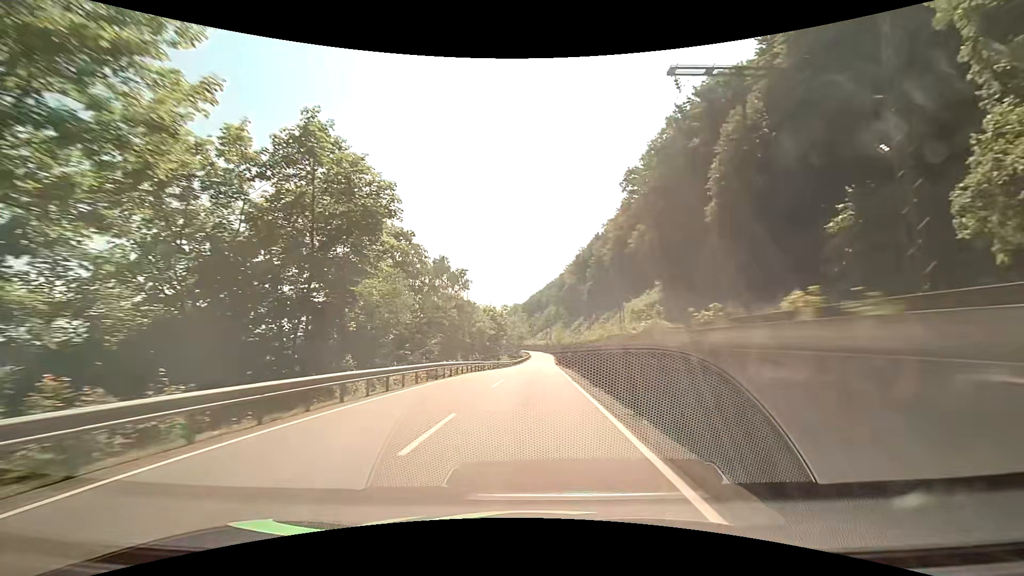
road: primary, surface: asphalt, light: Day
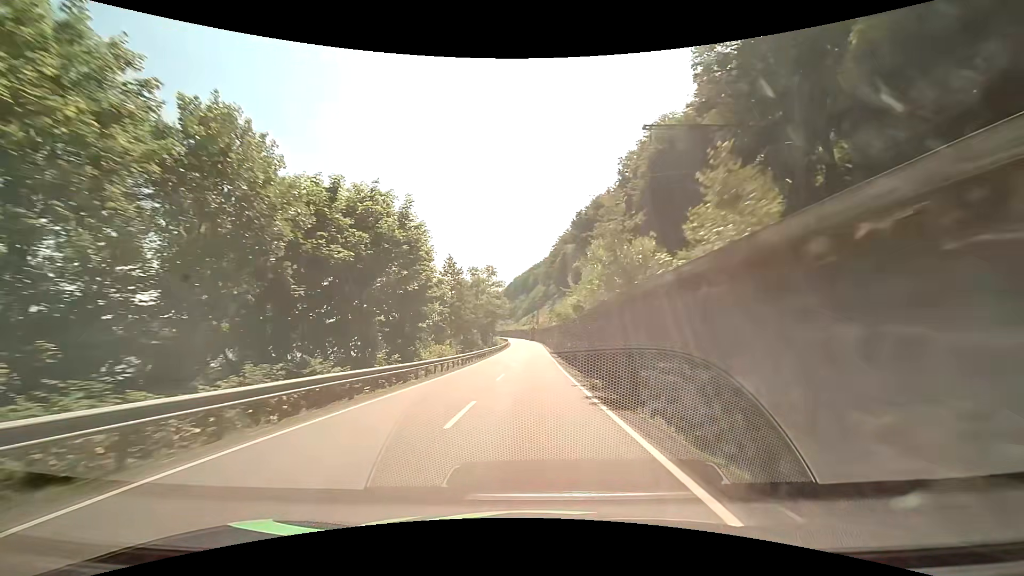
(+1.3, +57.9) m; +2°
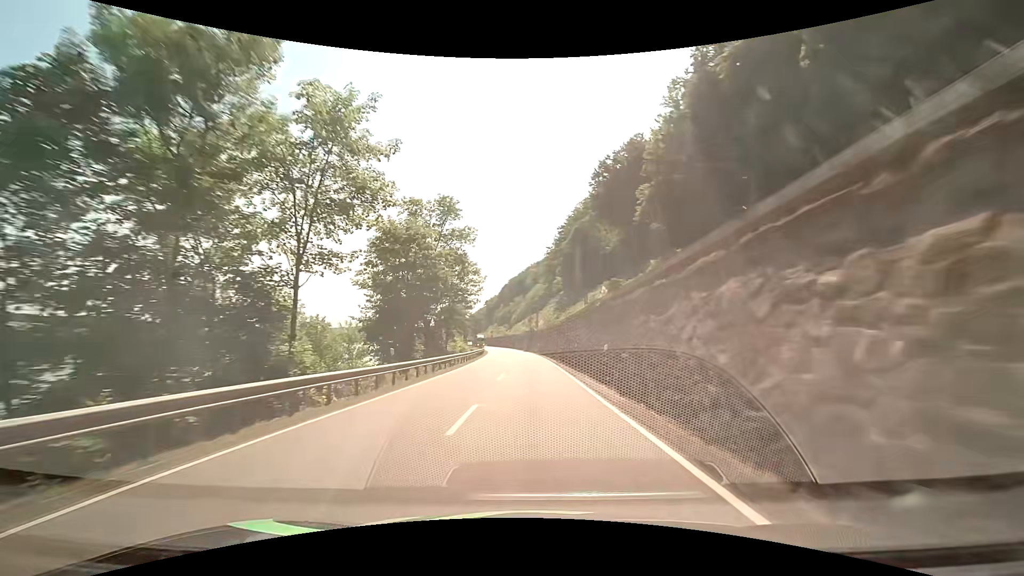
(+0.2, +60.1) m; +1°
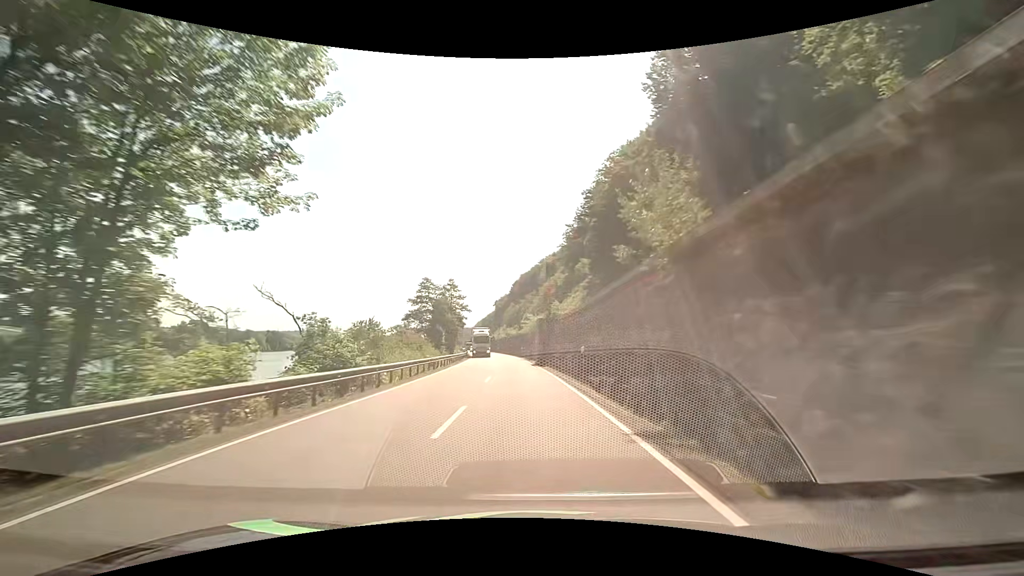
(-0.4, +48.4) m; -1°
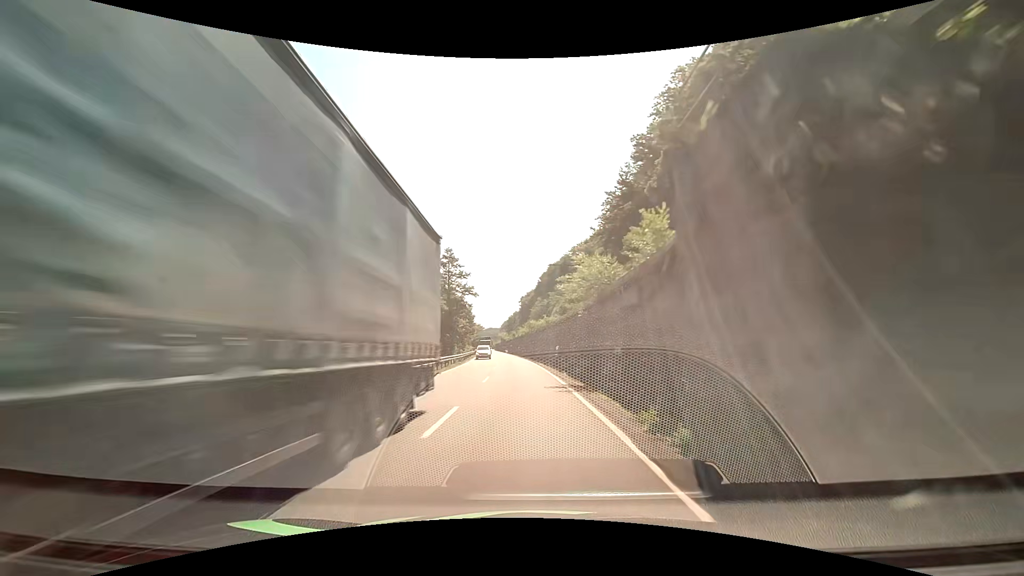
(-1.1, +35.8) m; -4°
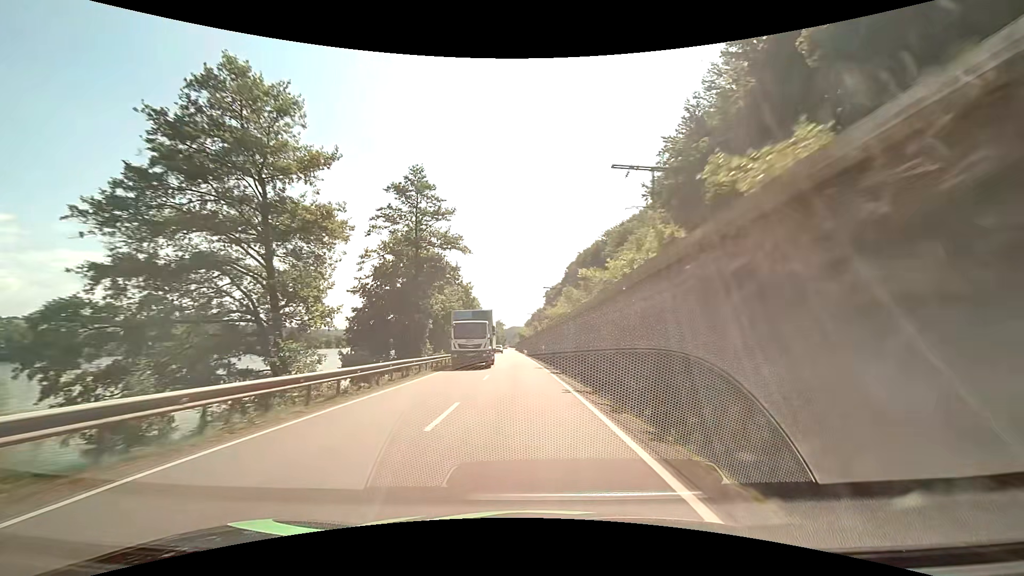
(-0.9, +35.4) m; -3°
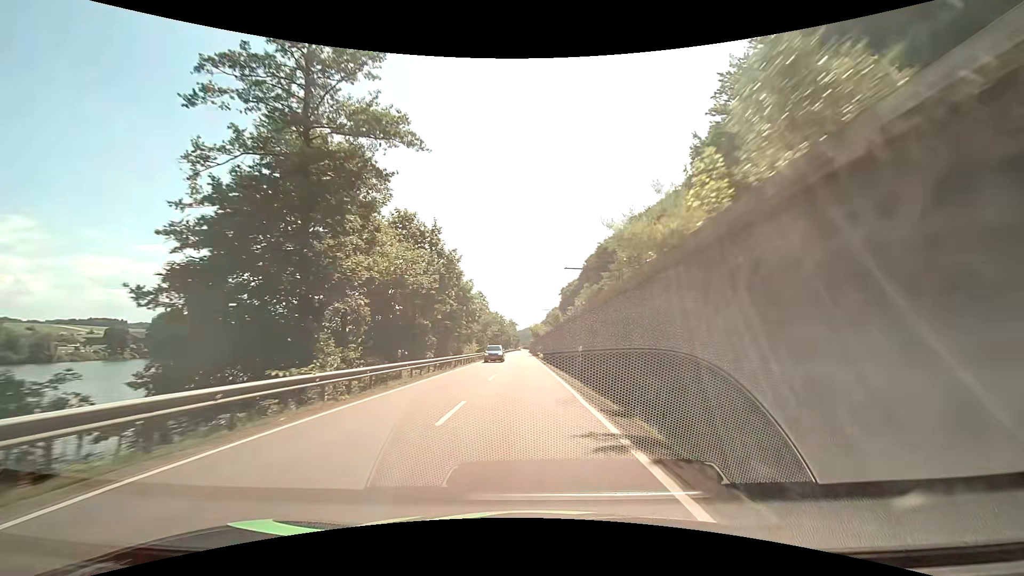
(-0.2, +23.4) m; -1°
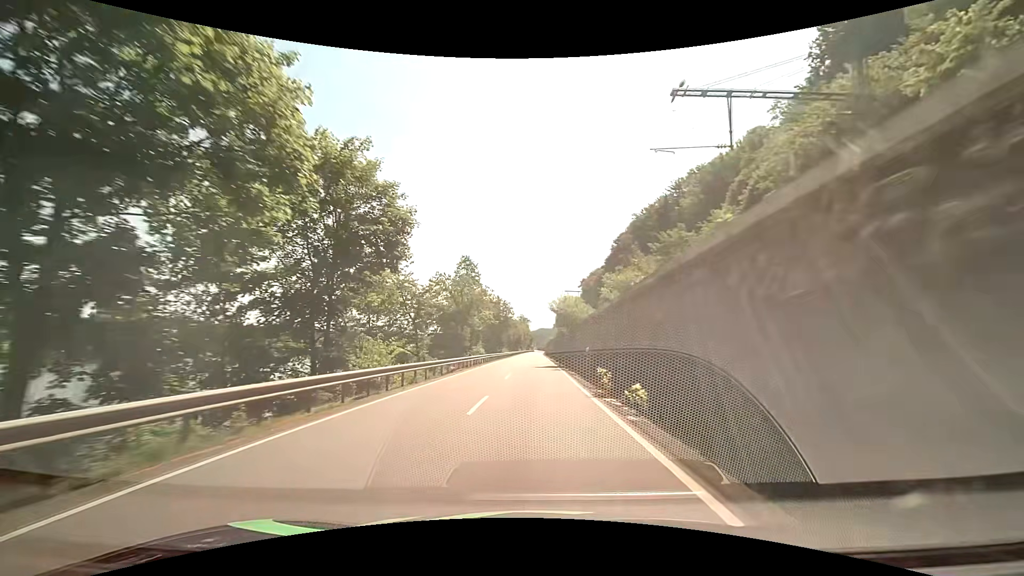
(-0.7, +46.2) m; -2°
(0, +10) (0, +20) (0, +30) (0, +40) (0, +50) (+1, +60) (+1, +70) (+1, +80) (+1, +90) (+1, +100) m
